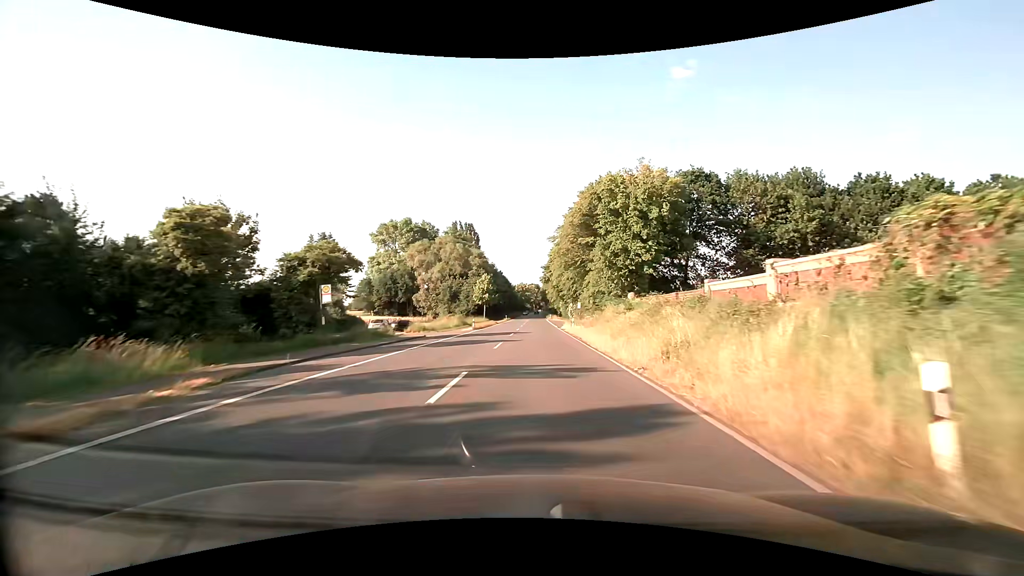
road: primary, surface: asphalt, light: Day
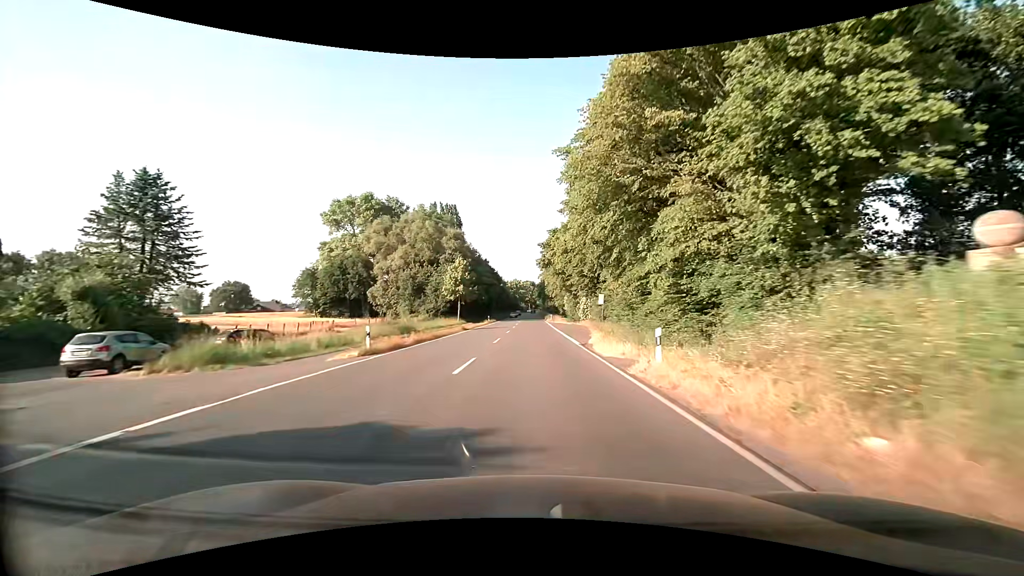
(+0.2, +32.3) m; +1°
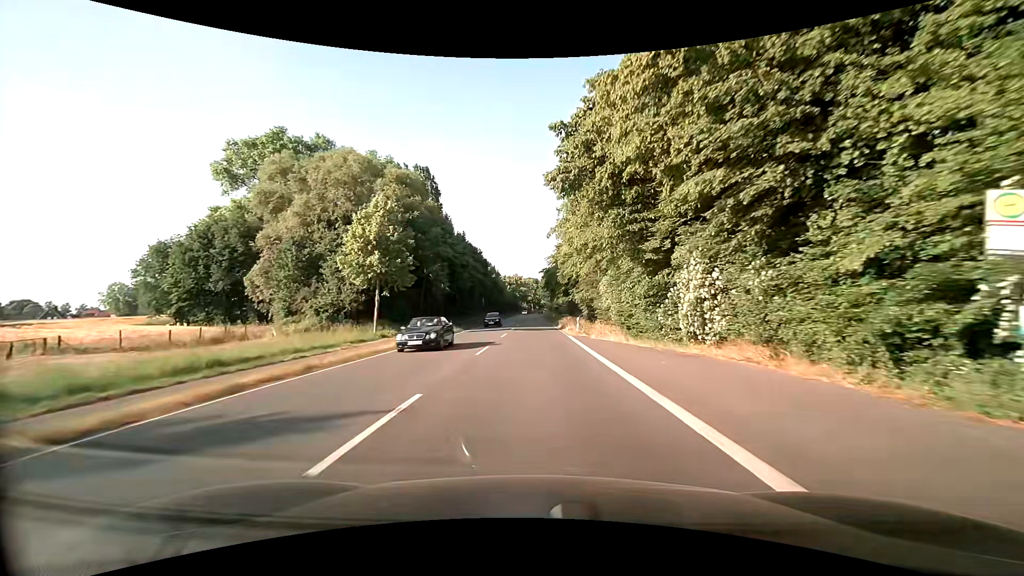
(-0.1, +43.1) m; -1°
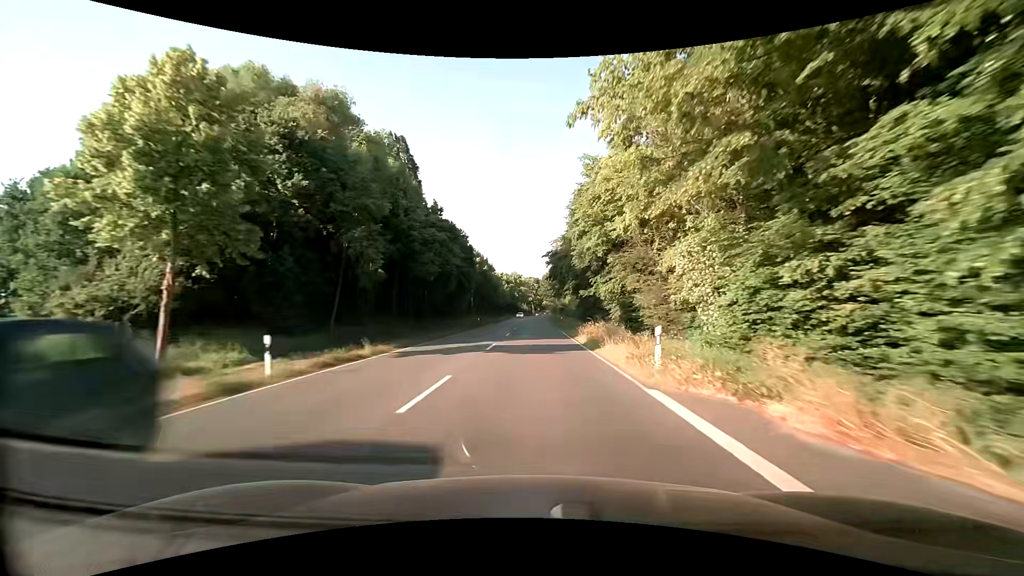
(+0.1, +21.5) m; 0°
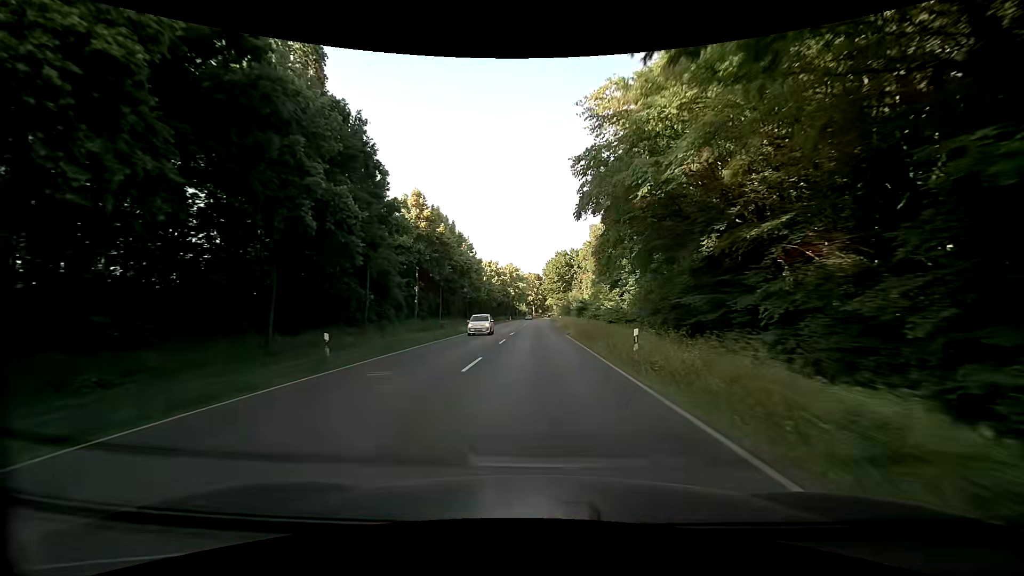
(0.0, +42.9) m; 0°
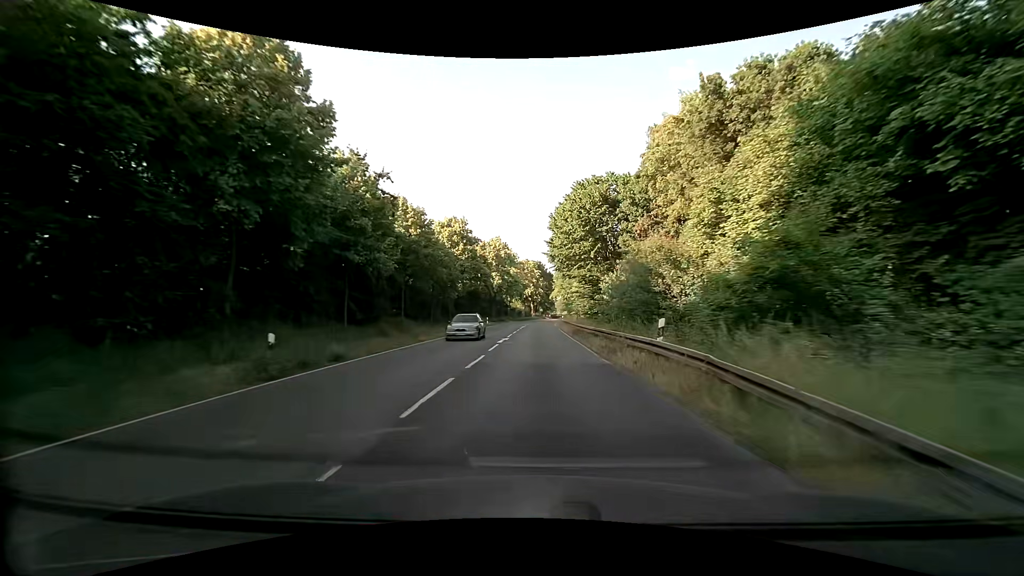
(+0.3, +53.6) m; 0°
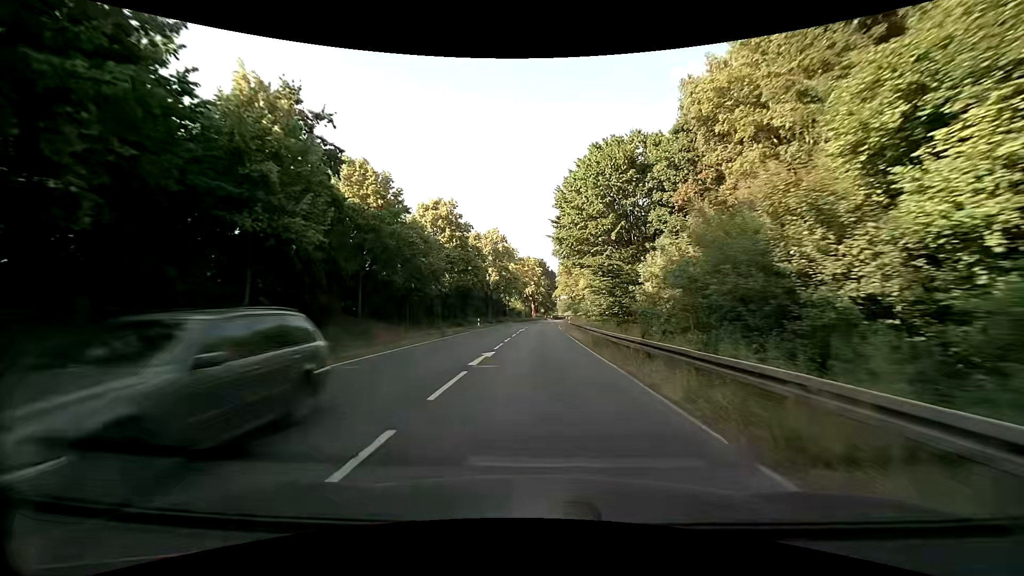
(0.0, +10.7) m; -1°
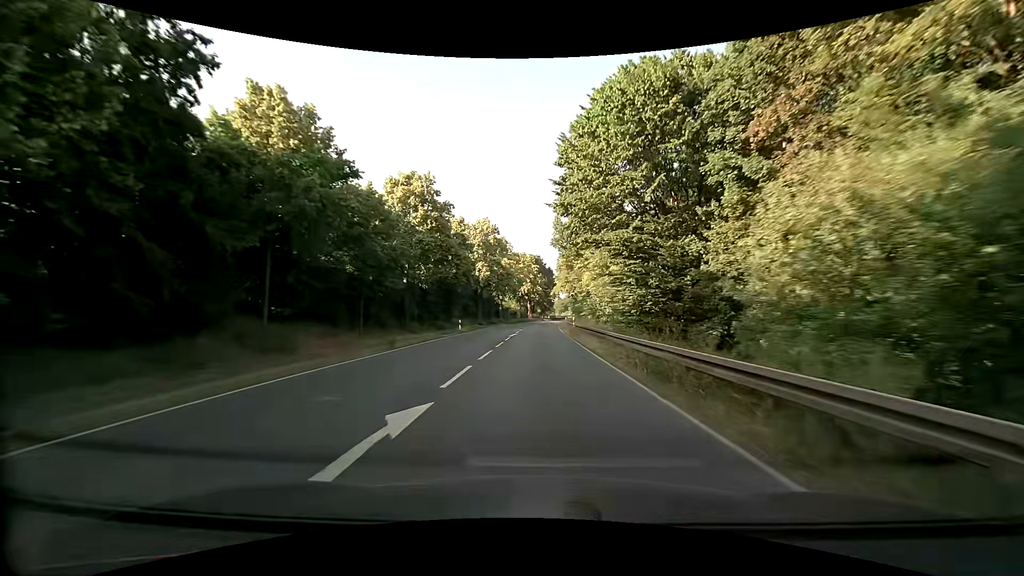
(+0.1, +10.7) m; +1°
(0, +10) (0, +20) (0, +30) (+1, +40) (+1, +50) (+1, +60) (+2, +70) (+2, +80) (+3, +90) (+4, +100) m
